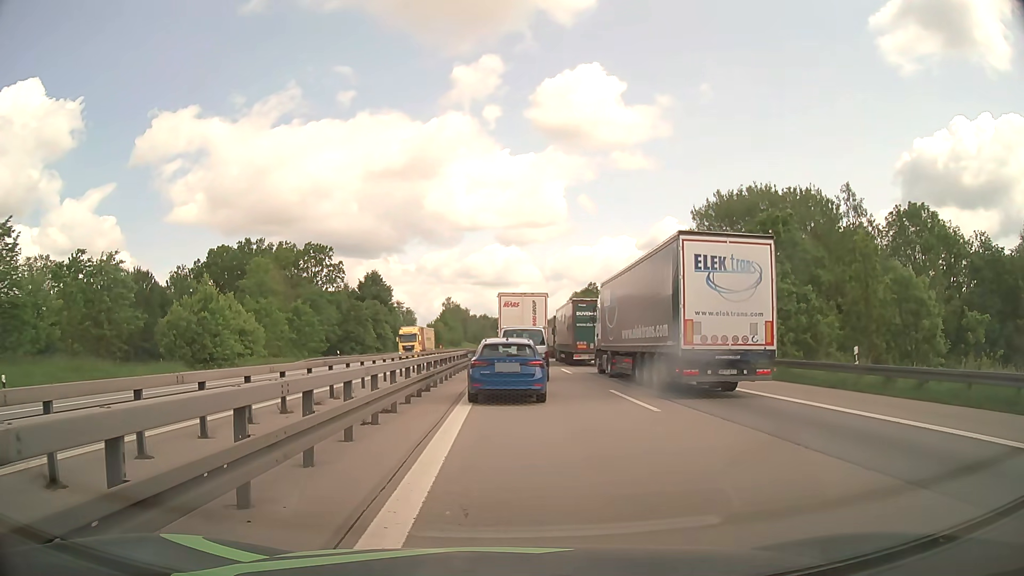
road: motorway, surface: asphalt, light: Day
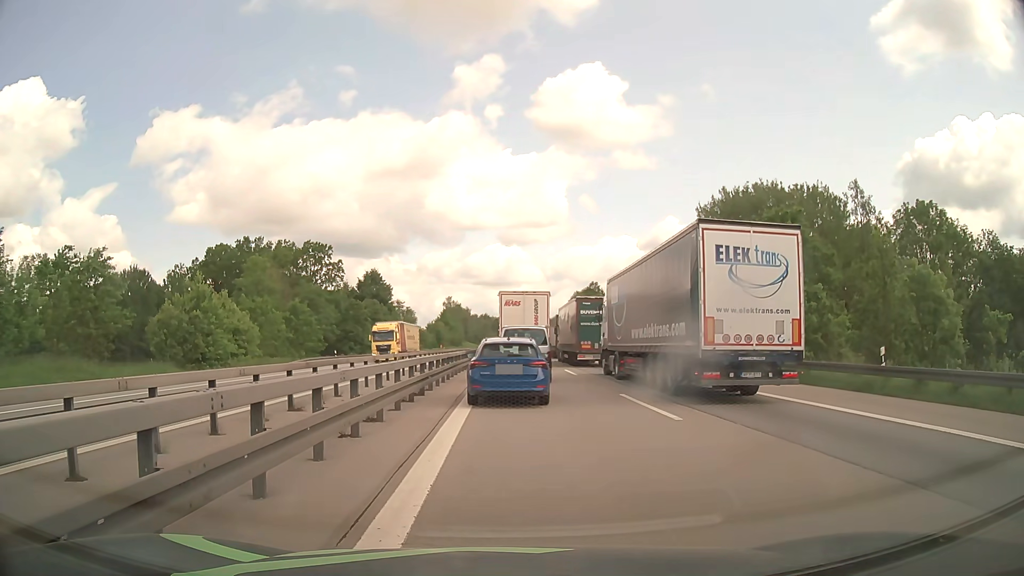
(0.0, +1.6) m; 0°
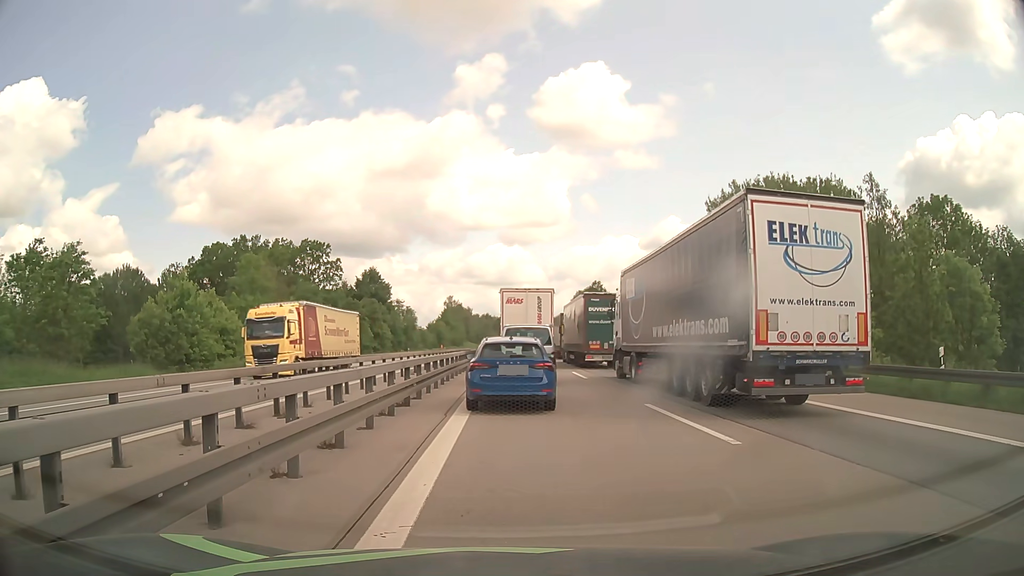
(0.0, +3.0) m; 0°
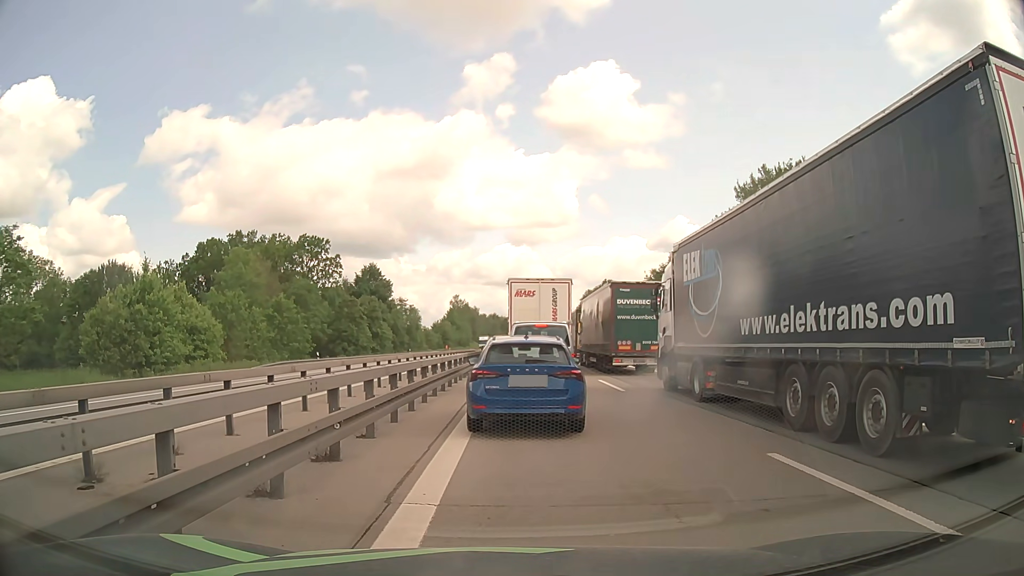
(0.0, +6.9) m; 0°
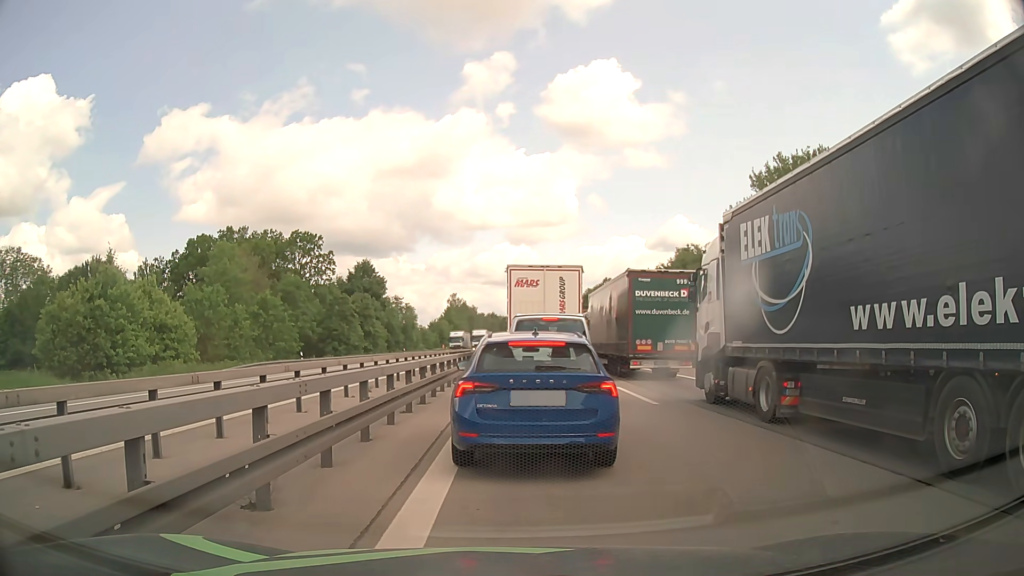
(0.0, +4.4) m; -1°
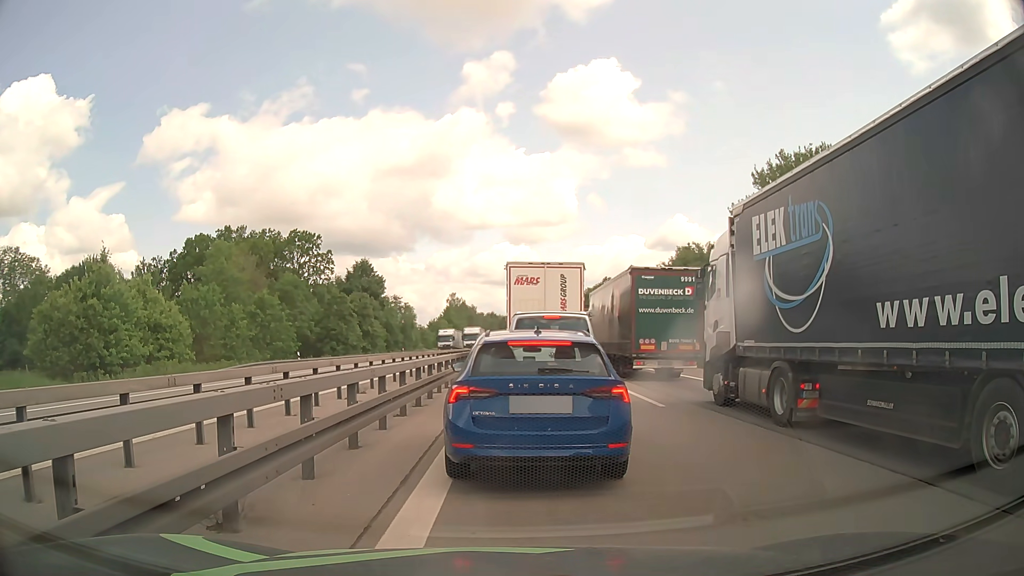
(0.0, +0.7) m; 0°
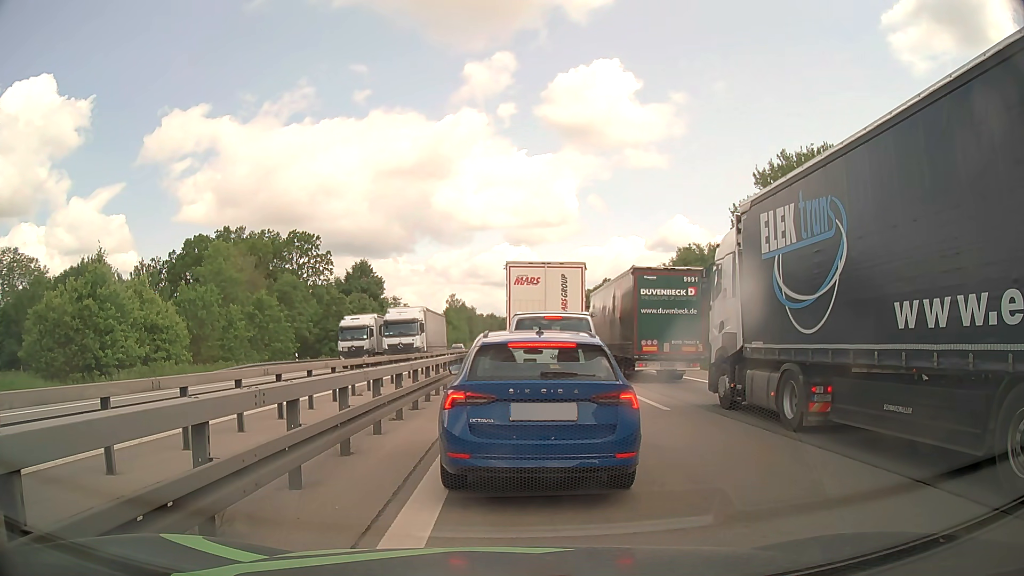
(0.0, +0.5) m; 0°
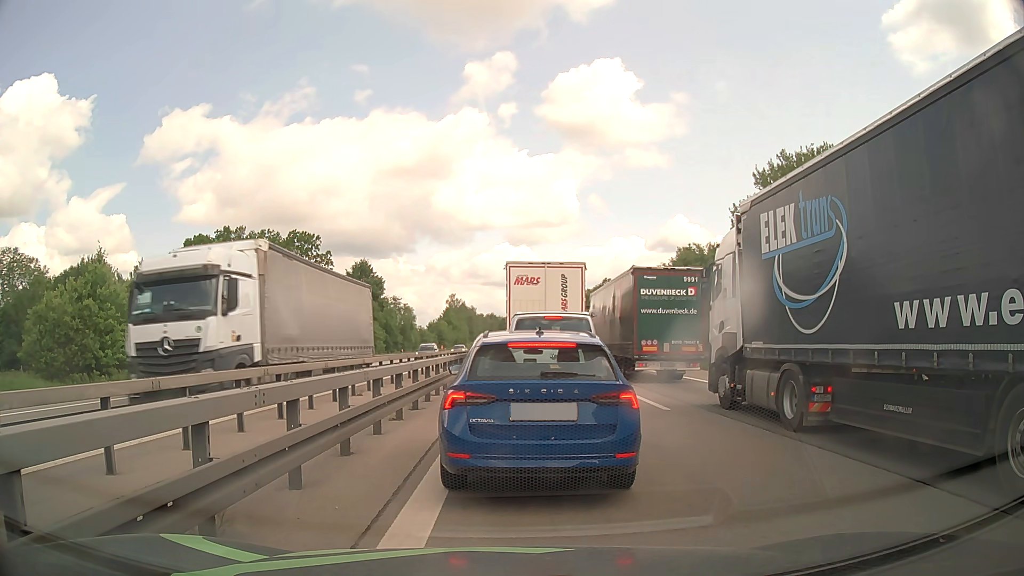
(0.0, 0.0) m; 0°
